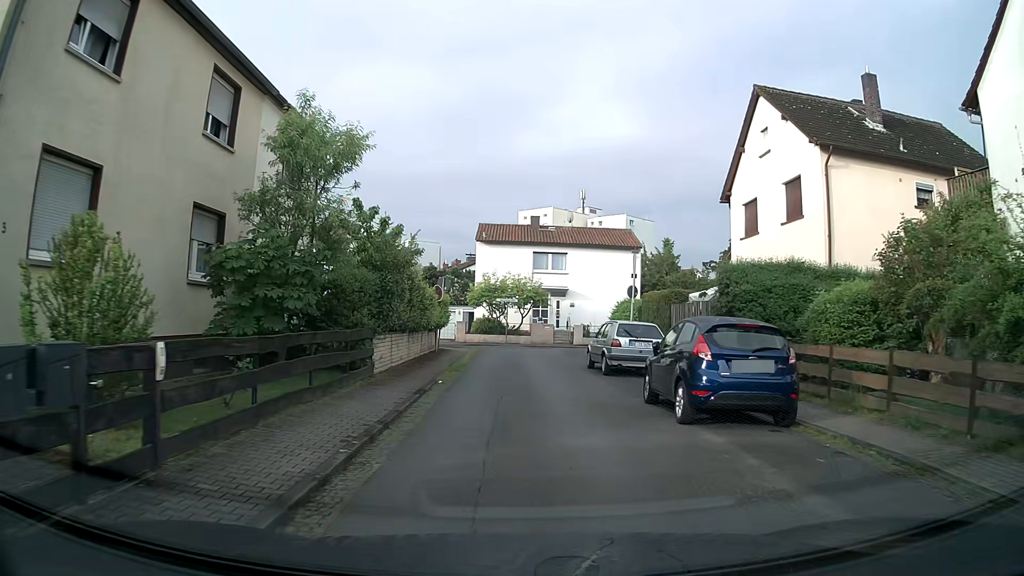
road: residential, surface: asphalt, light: Day
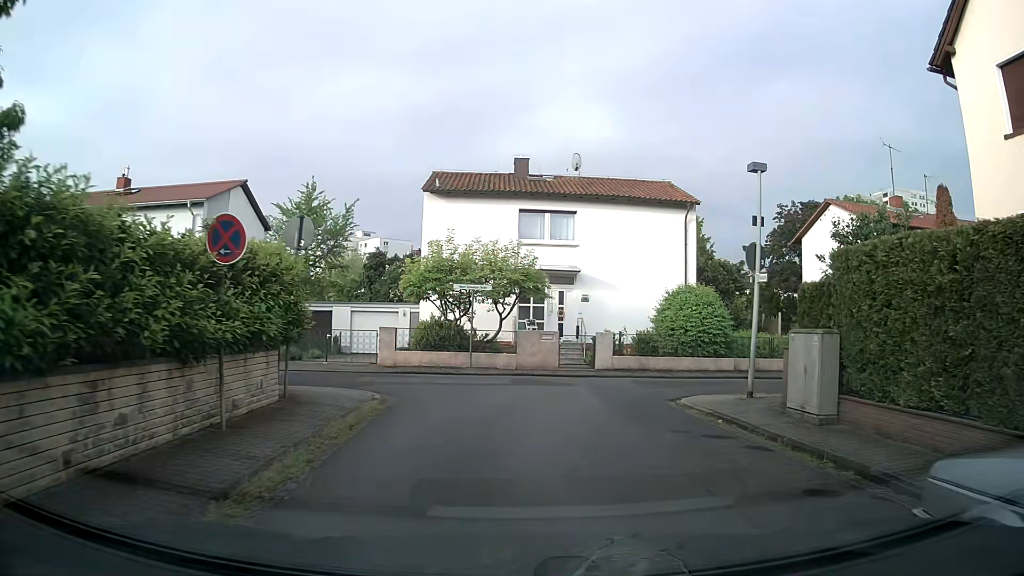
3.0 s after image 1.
(+0.1, +17.6) m; +2°
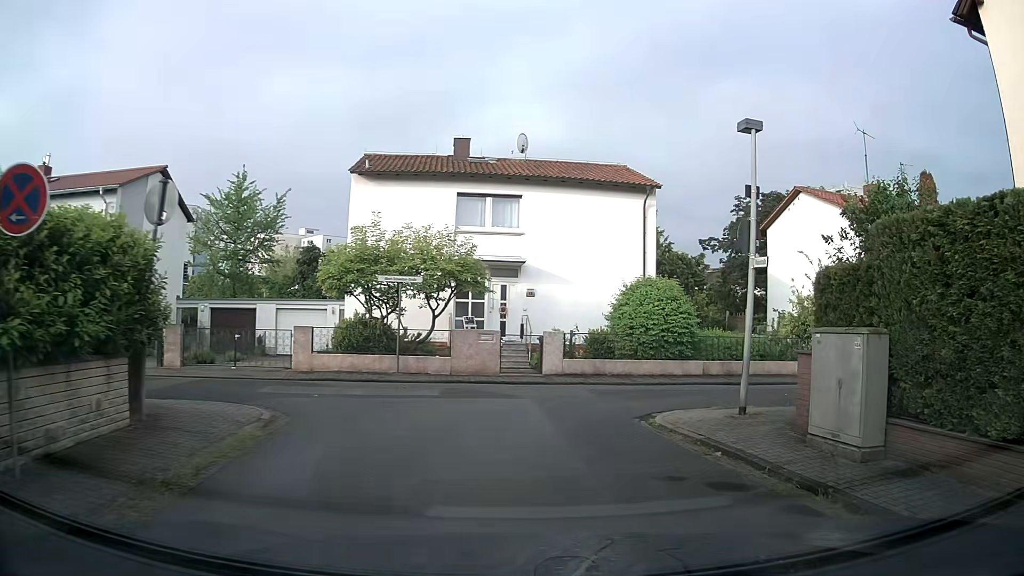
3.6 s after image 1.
(+0.1, +2.8) m; +5°
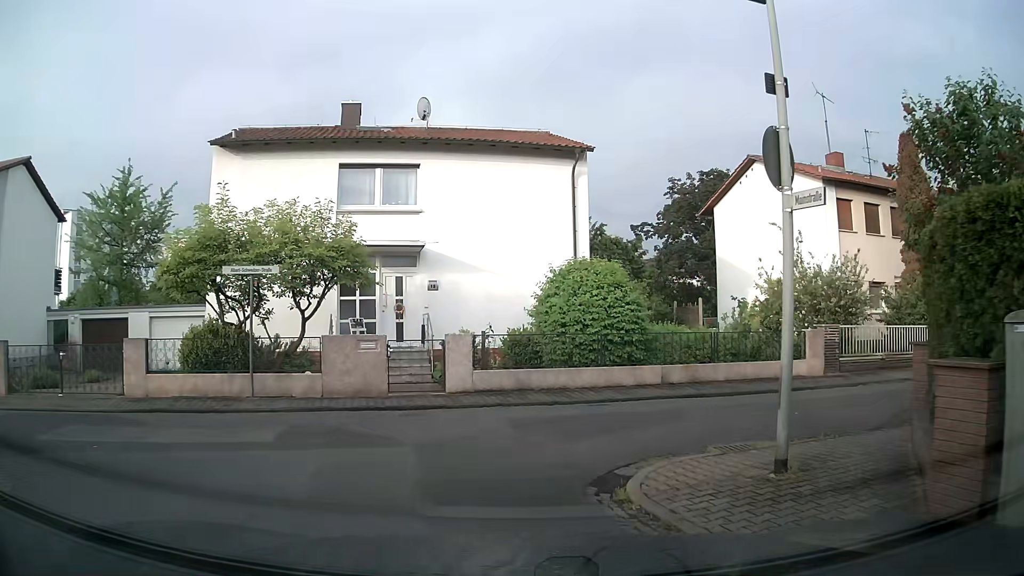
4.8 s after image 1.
(+0.4, +4.6) m; +8°
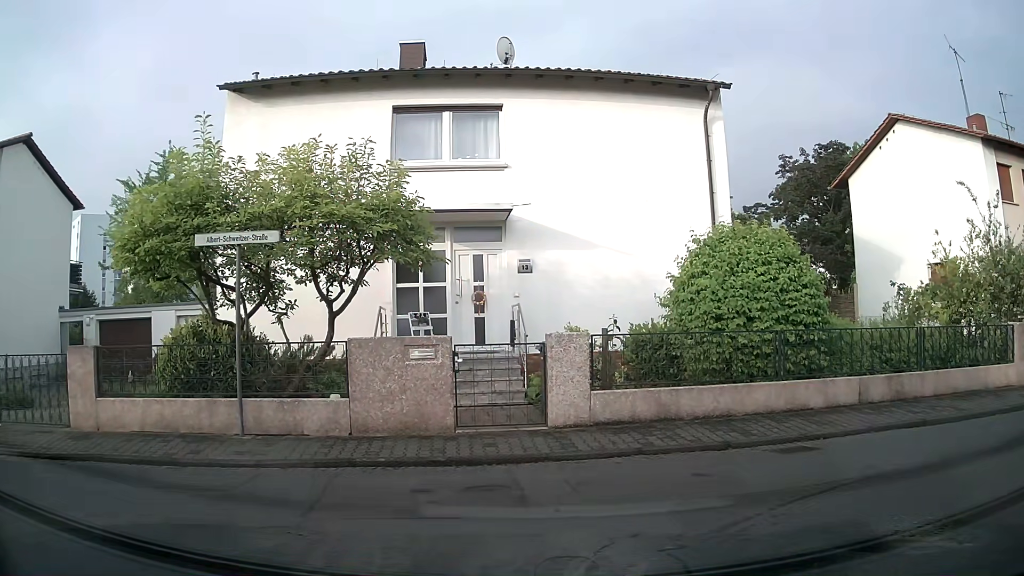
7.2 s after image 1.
(-0.4, +4.6) m; -7°
